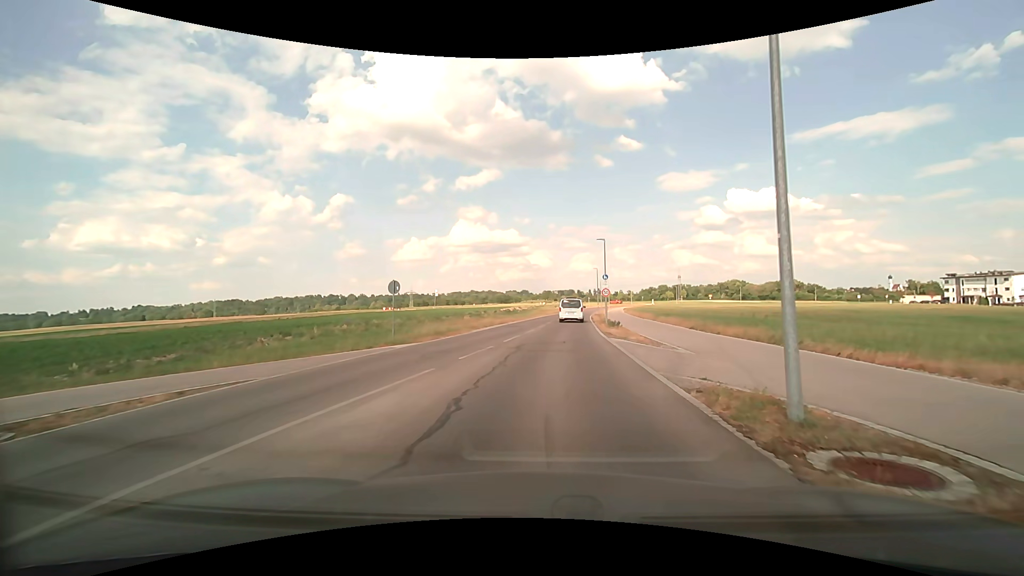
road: residential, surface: asphalt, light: Day
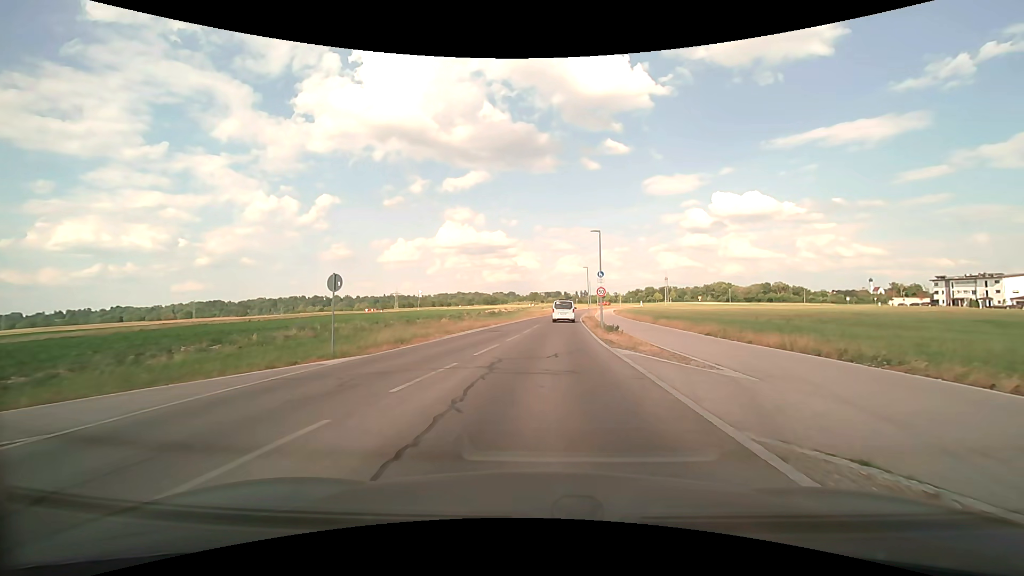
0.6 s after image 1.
(+0.1, +5.0) m; +2°
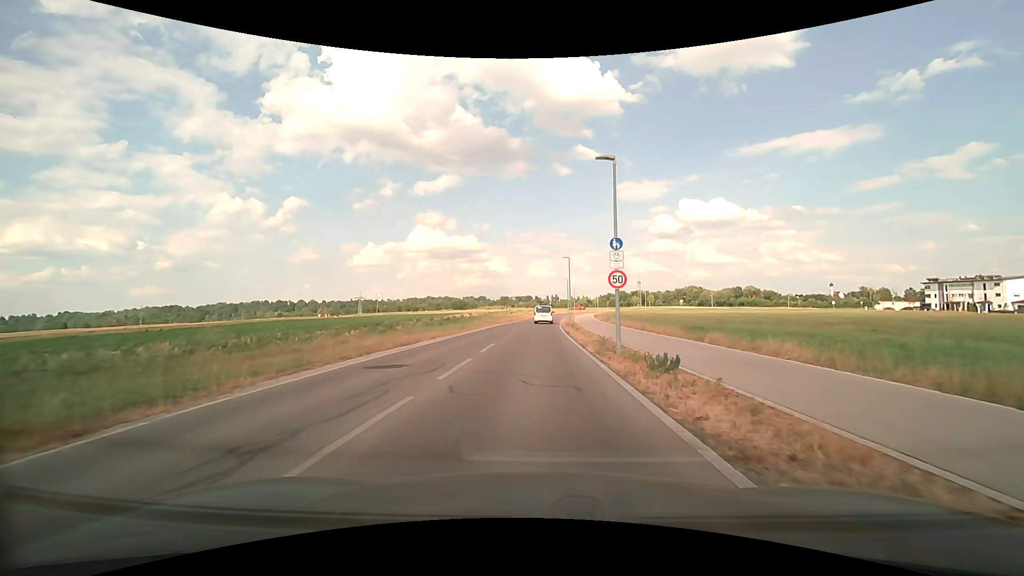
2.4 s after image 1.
(+0.4, +16.5) m; +3°
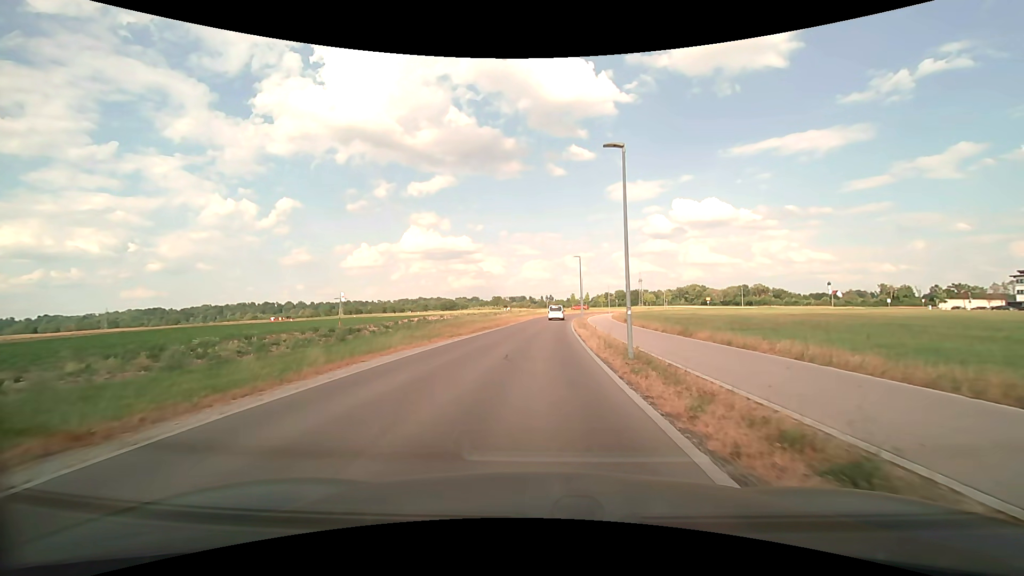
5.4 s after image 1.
(+0.2, +31.3) m; +1°
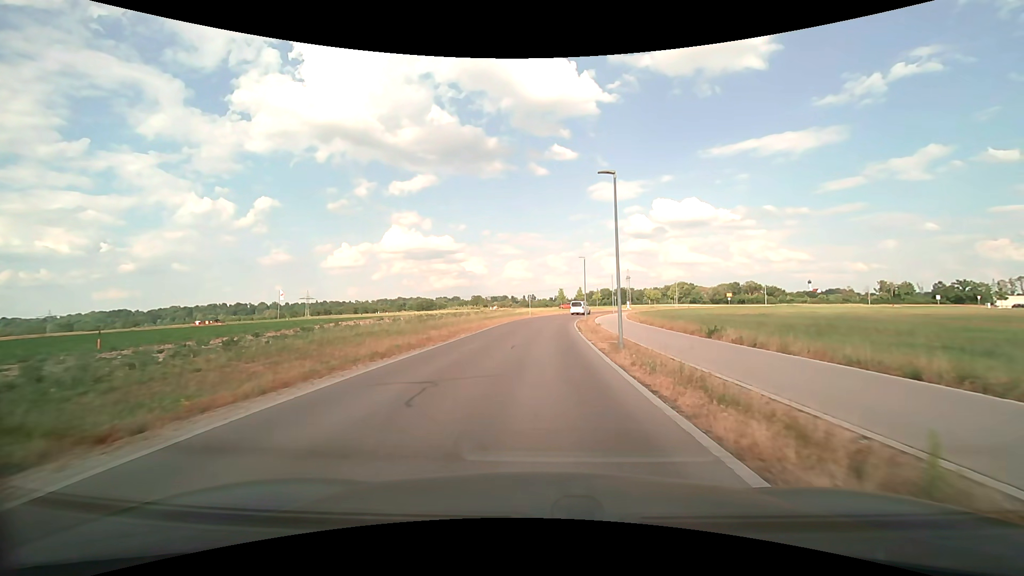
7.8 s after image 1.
(+0.3, +27.3) m; +2°
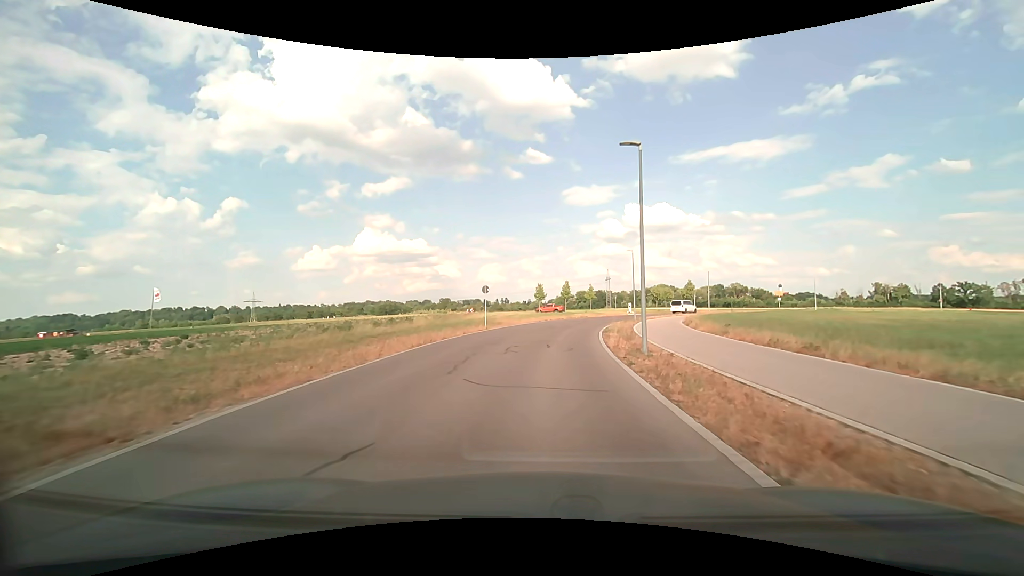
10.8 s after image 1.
(+0.6, +33.9) m; +3°
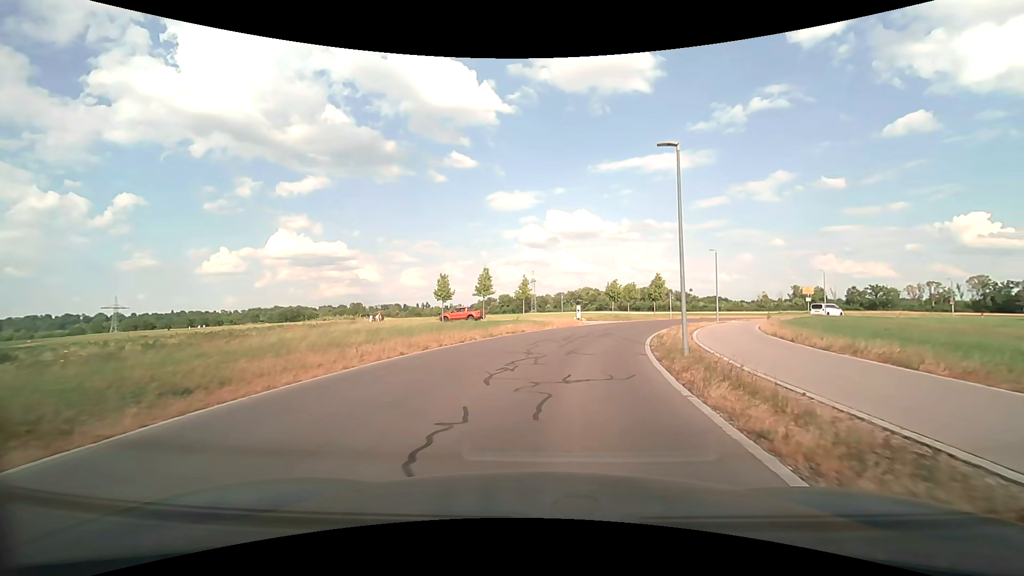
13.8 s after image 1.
(+1.8, +30.2) m; +9°
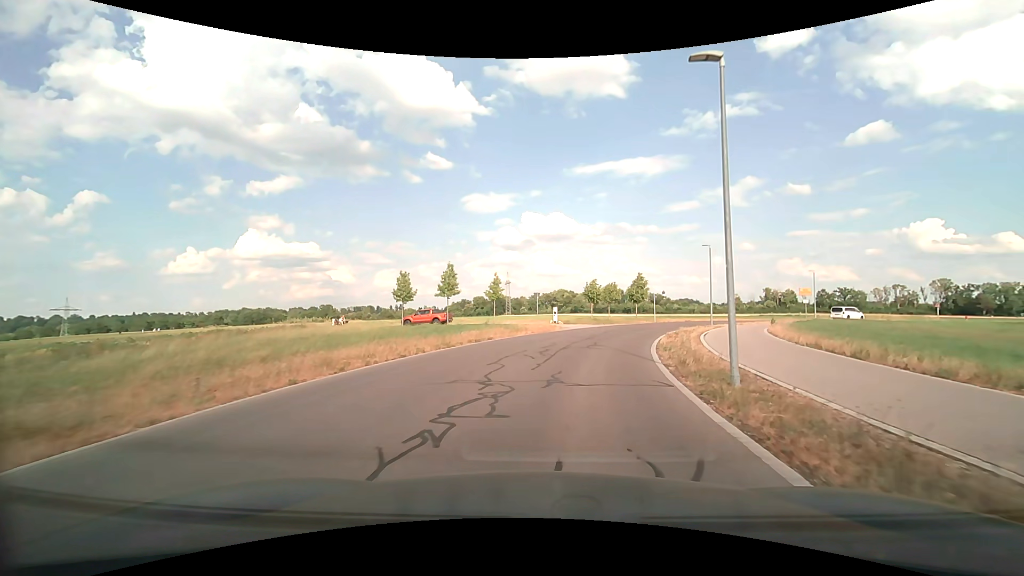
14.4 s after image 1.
(+0.1, +5.5) m; +3°
(0, +10) (+2, +20) (+5, +29) (+9, +39) (+14, +47) (+20, +55) (+27, +63) (+34, +69) (+43, +74) (+52, +79) m
